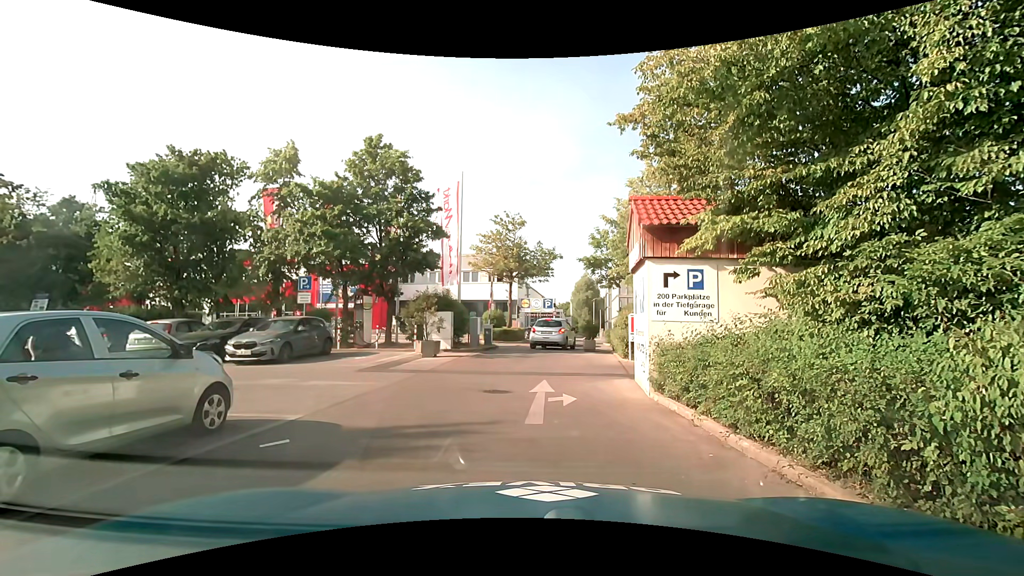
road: service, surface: asphalt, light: Day
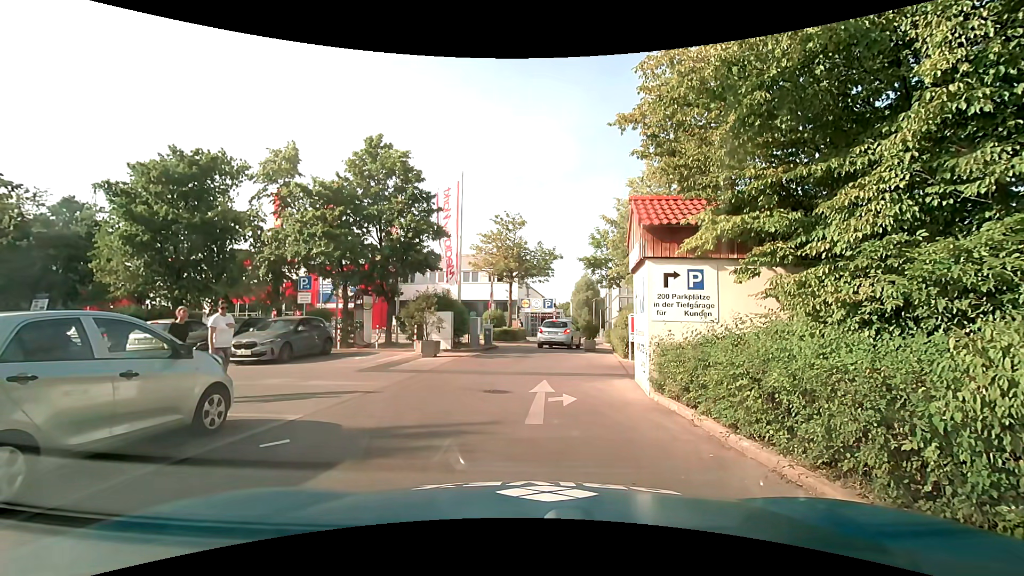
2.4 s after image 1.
(0.0, 0.0) m; 0°
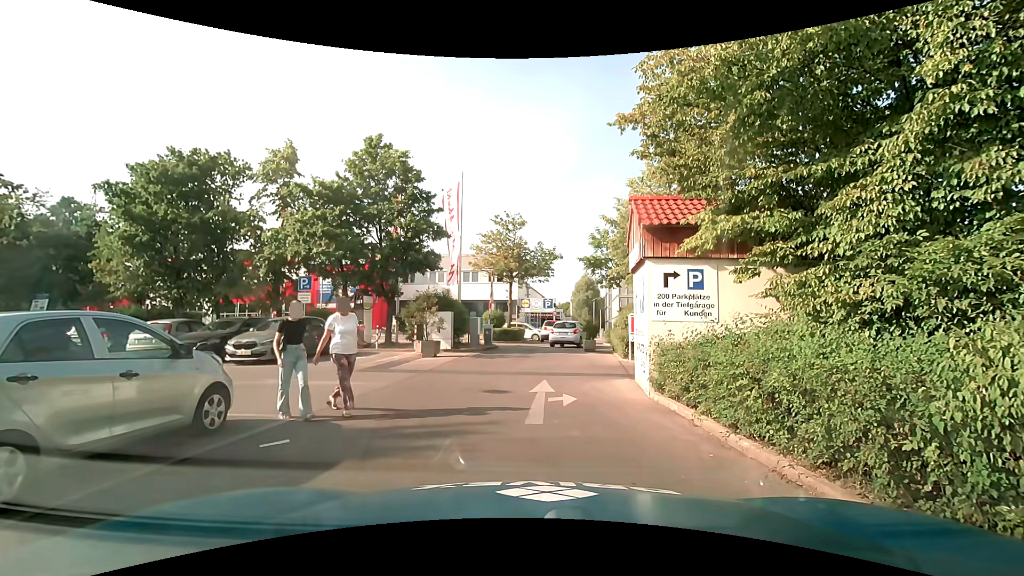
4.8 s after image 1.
(0.0, 0.0) m; 0°
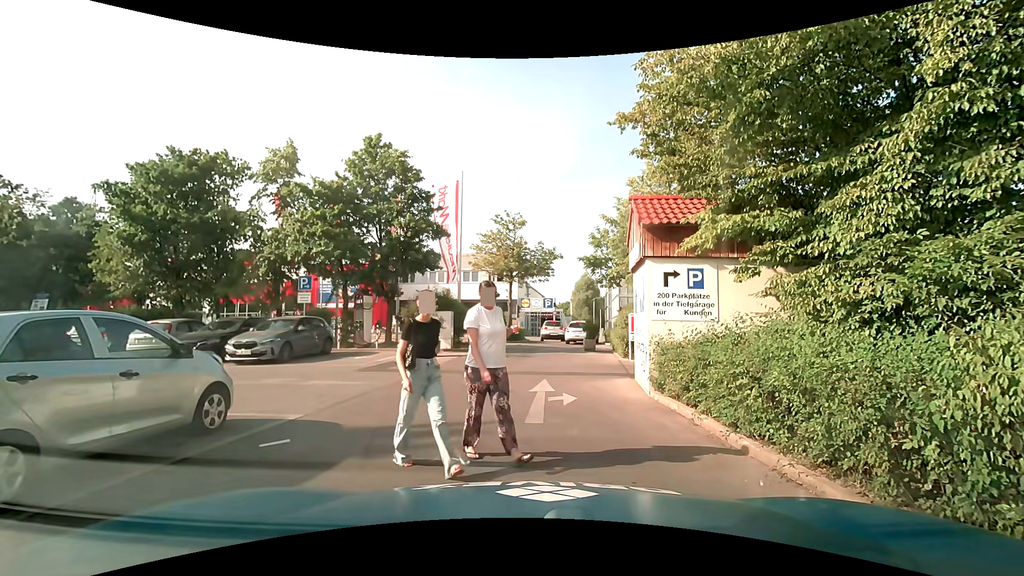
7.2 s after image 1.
(0.0, 0.0) m; 0°
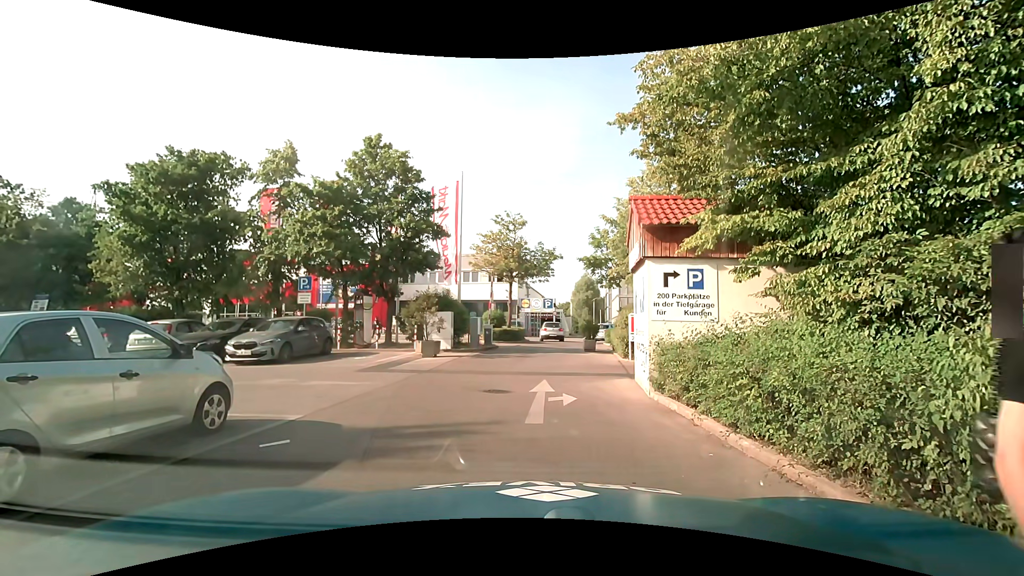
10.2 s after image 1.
(0.0, 0.0) m; 0°
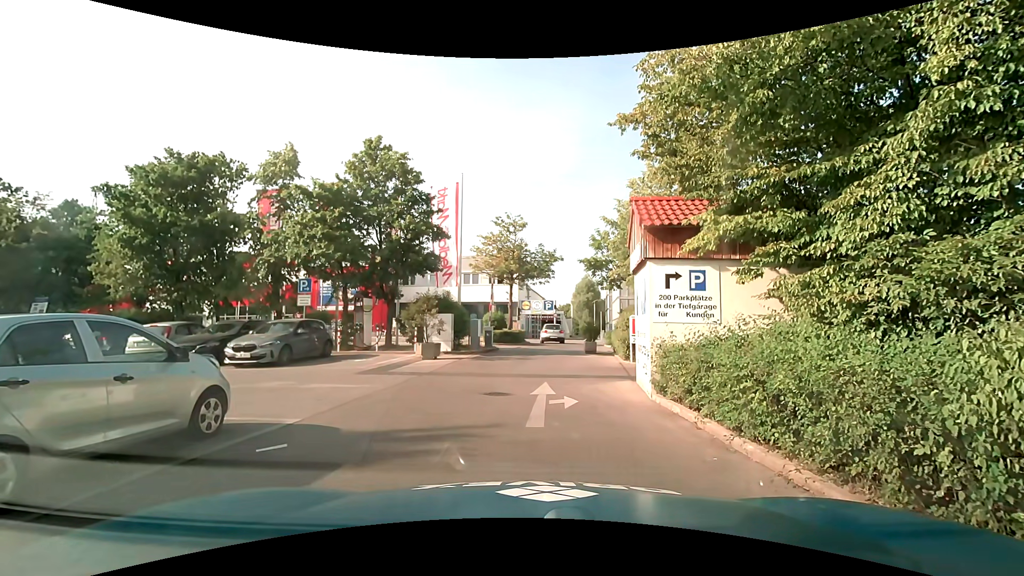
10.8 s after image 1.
(0.0, +0.1) m; 0°
